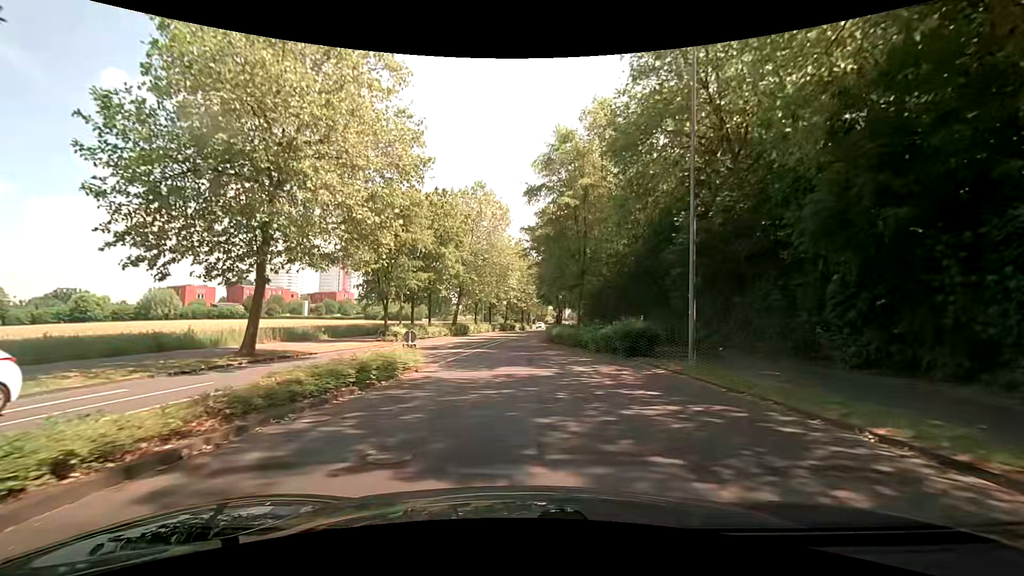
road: tertiary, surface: asphalt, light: Day
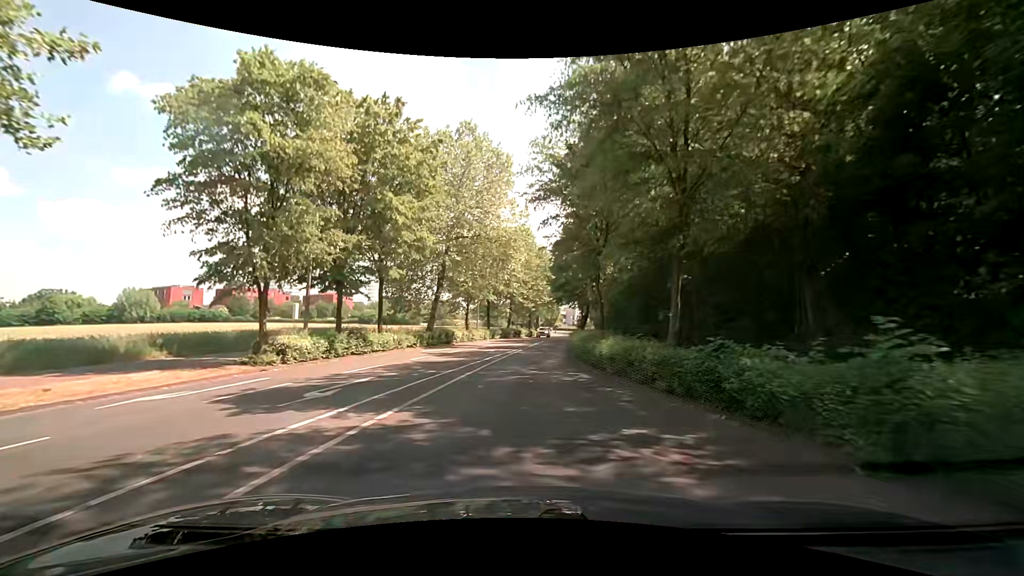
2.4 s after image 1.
(0.0, +18.1) m; -2°
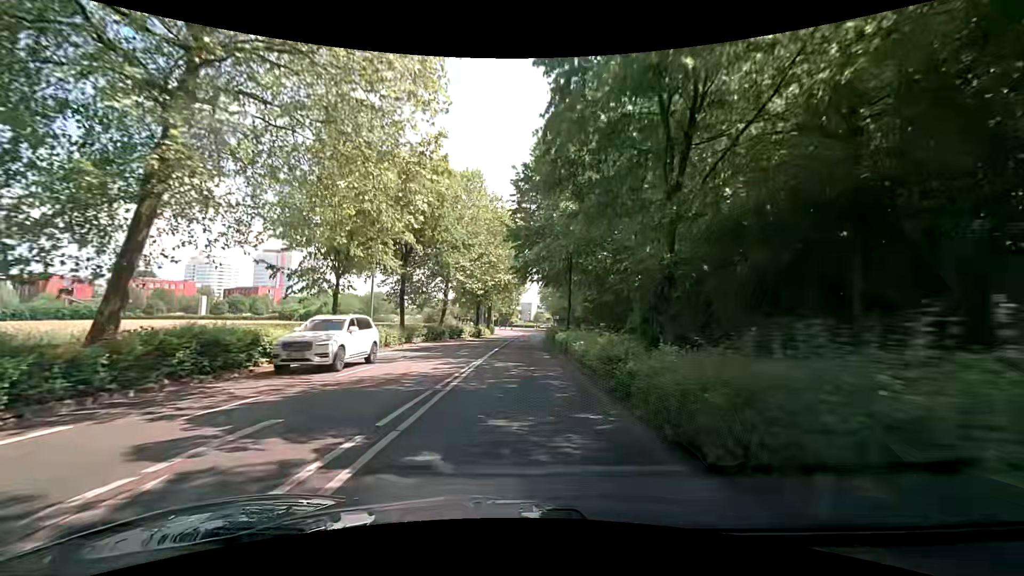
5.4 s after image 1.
(+1.5, +26.5) m; +7°
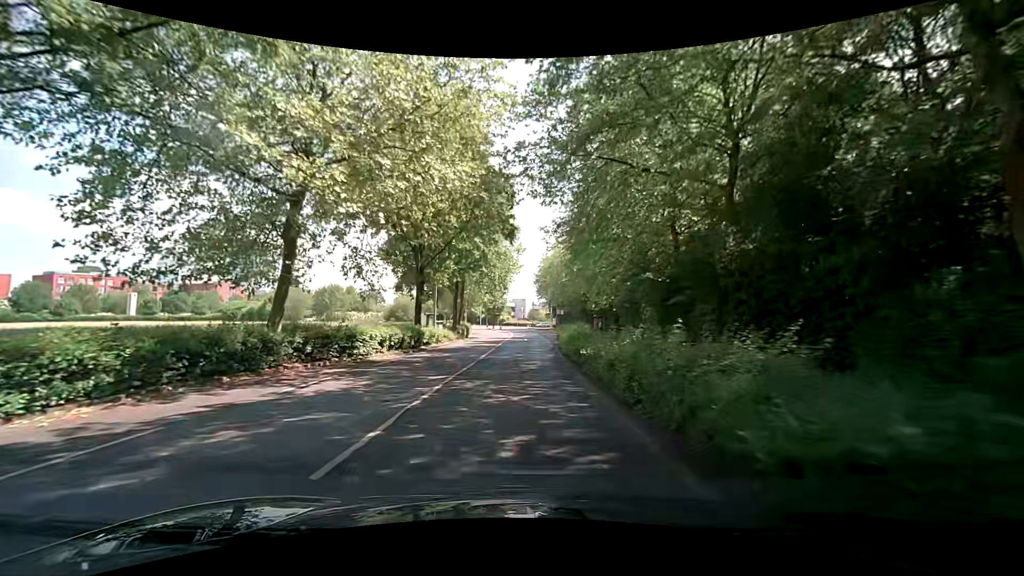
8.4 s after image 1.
(+0.3, +29.1) m; 0°
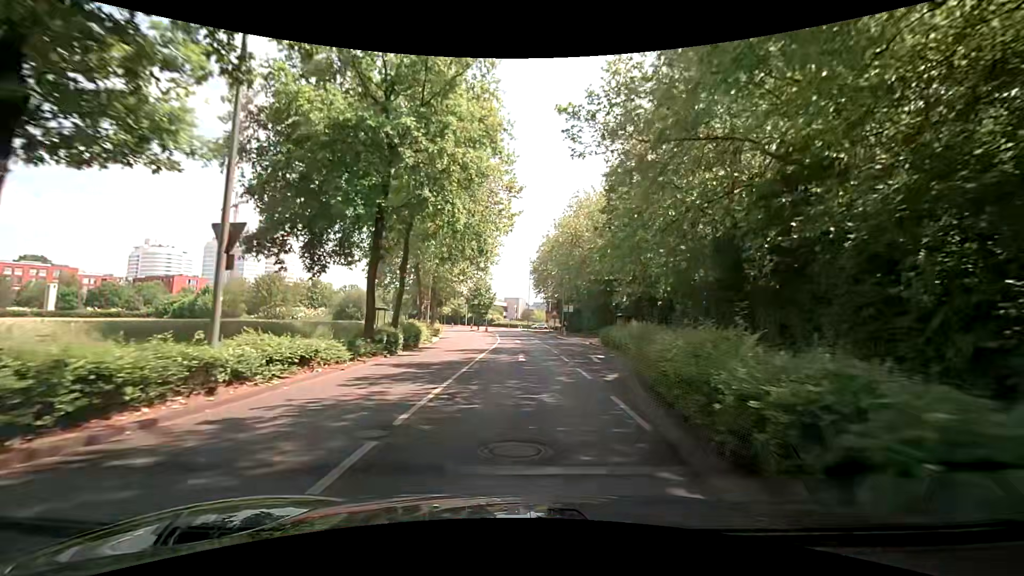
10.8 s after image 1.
(+0.2, +23.1) m; +1°
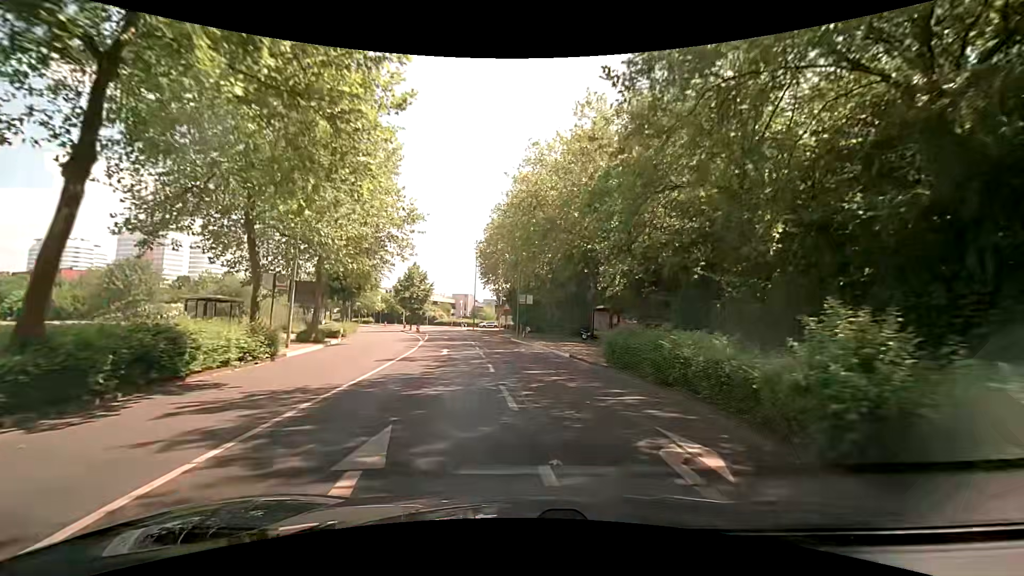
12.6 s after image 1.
(+1.1, +16.9) m; +7°
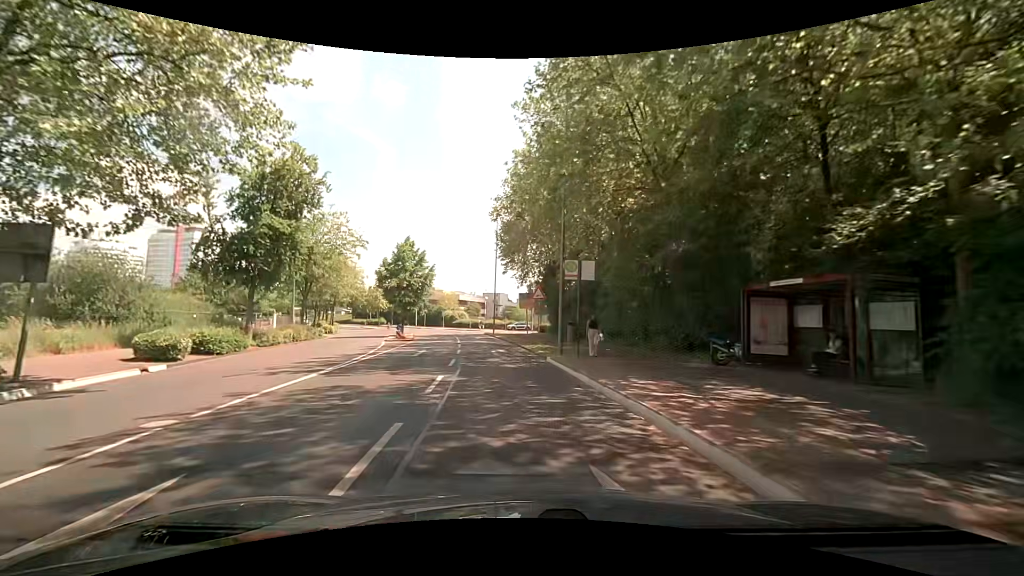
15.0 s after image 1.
(-0.6, +21.9) m; -5°
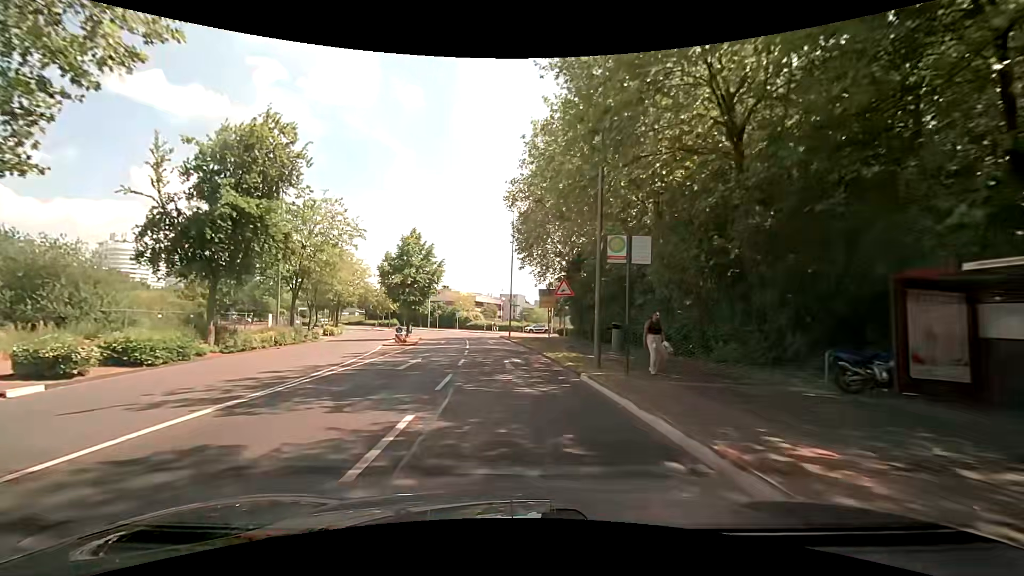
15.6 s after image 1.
(-0.1, +5.4) m; -2°
(0, +10) (-1, +20) (-2, +30) (-3, +40) (-4, +50) (-3, +60) (+3, +67) (+11, +73) (+20, +77) (+29, +81) m
